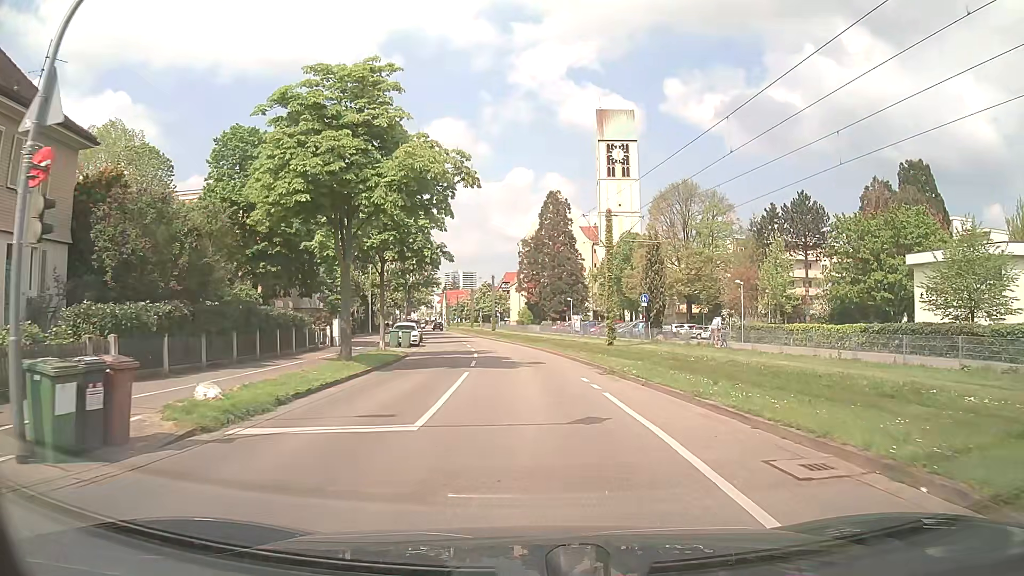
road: residential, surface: asphalt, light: Day
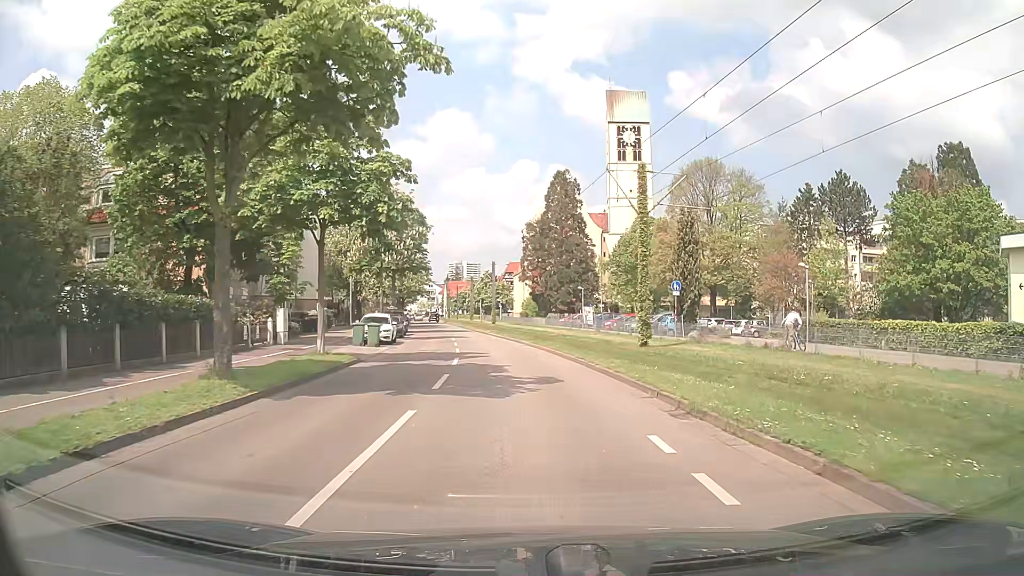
(-0.1, +9.4) m; -1°
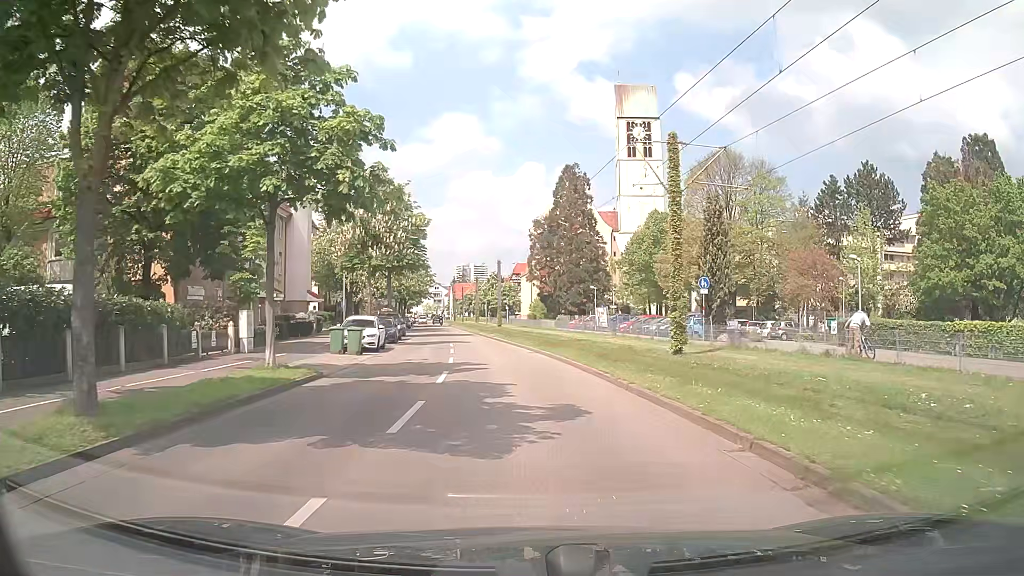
(0.0, +4.7) m; 0°
(0, +10) (-1, +20) (-2, +30) (-3, +40) (-4, +50) (-6, +60) (-8, +69) (-9, +79) (-11, +89) (-13, +99) m
